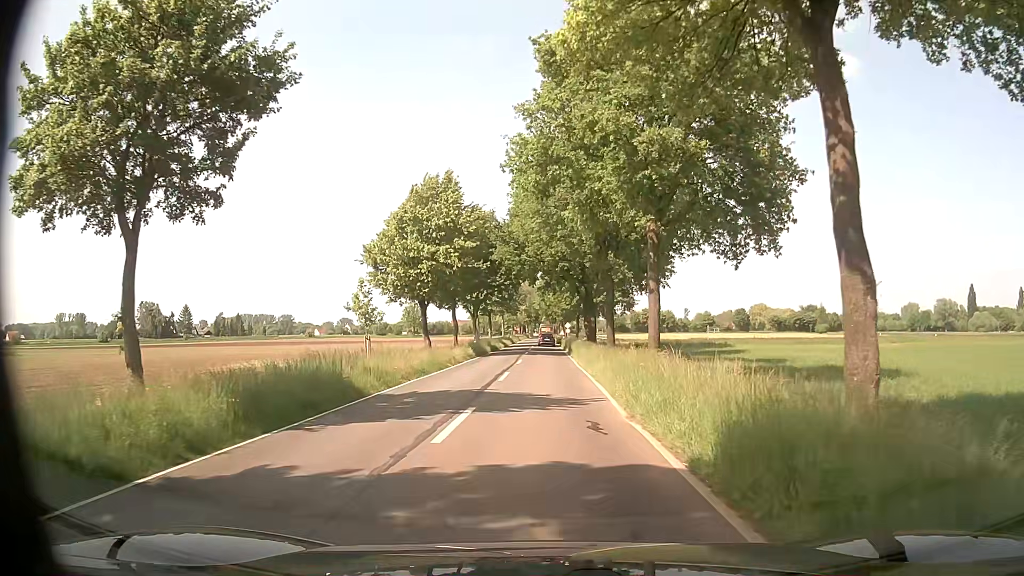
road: tertiary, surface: asphalt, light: Day
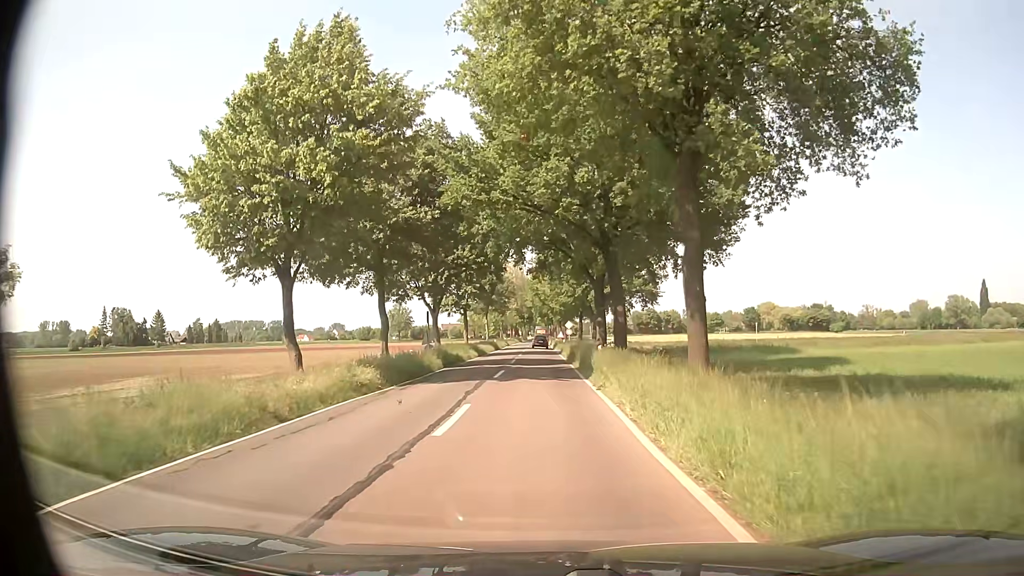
(-0.1, +22.7) m; 0°
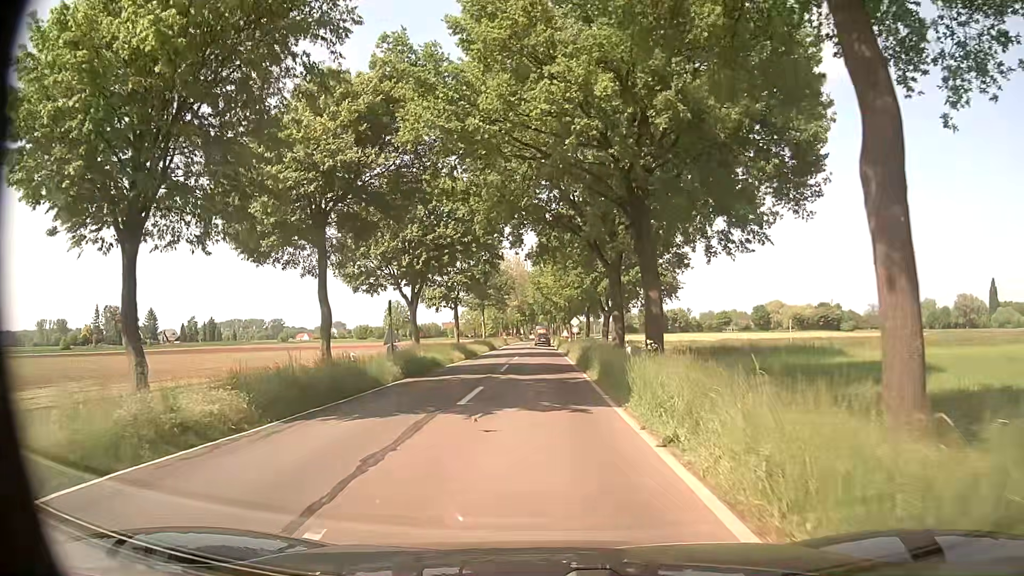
(0.0, +9.0) m; -1°
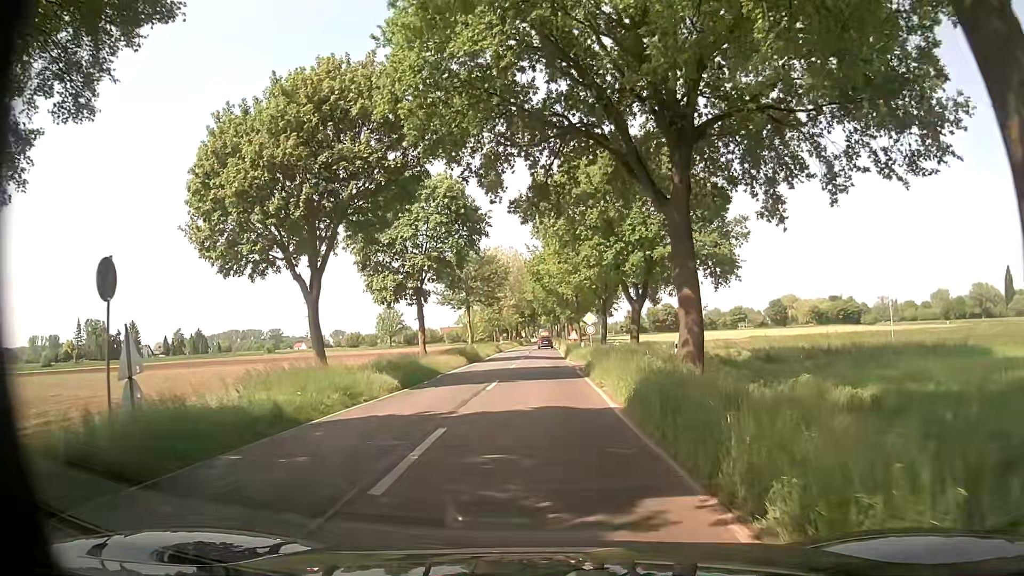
(+0.3, +17.9) m; +1°
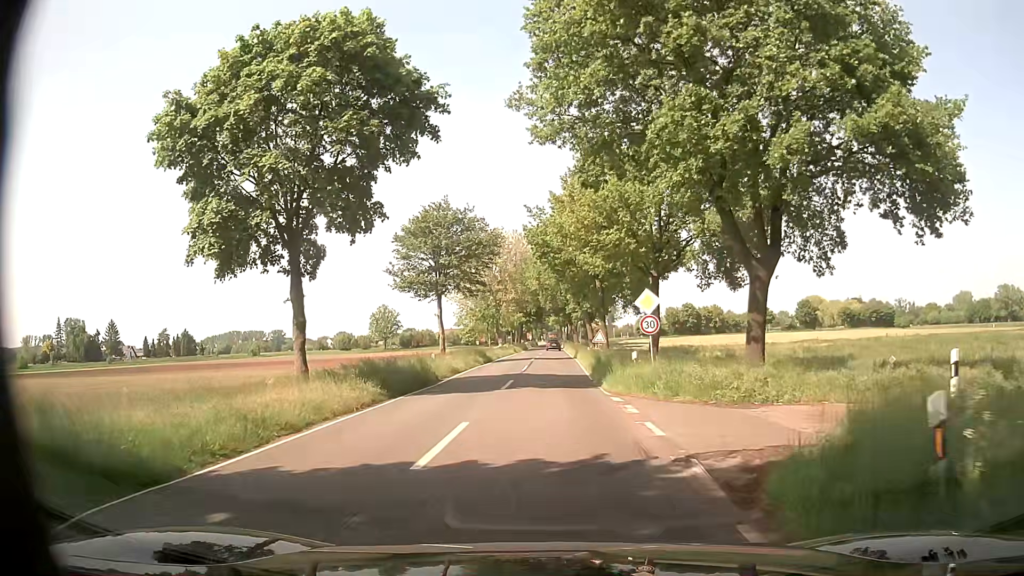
(-0.2, +22.3) m; 0°
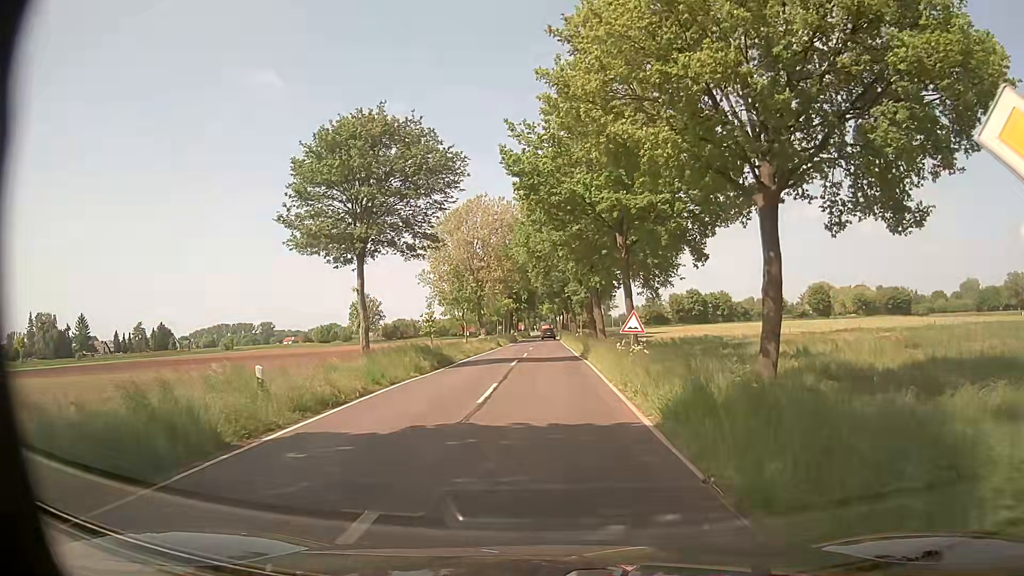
(-0.1, +17.8) m; +1°
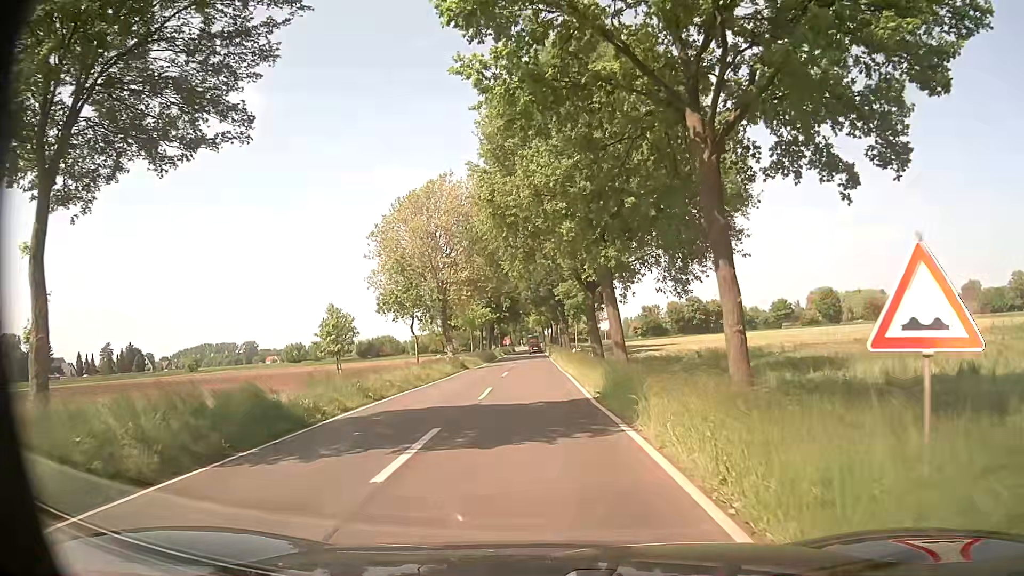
(0.0, +18.1) m; +2°
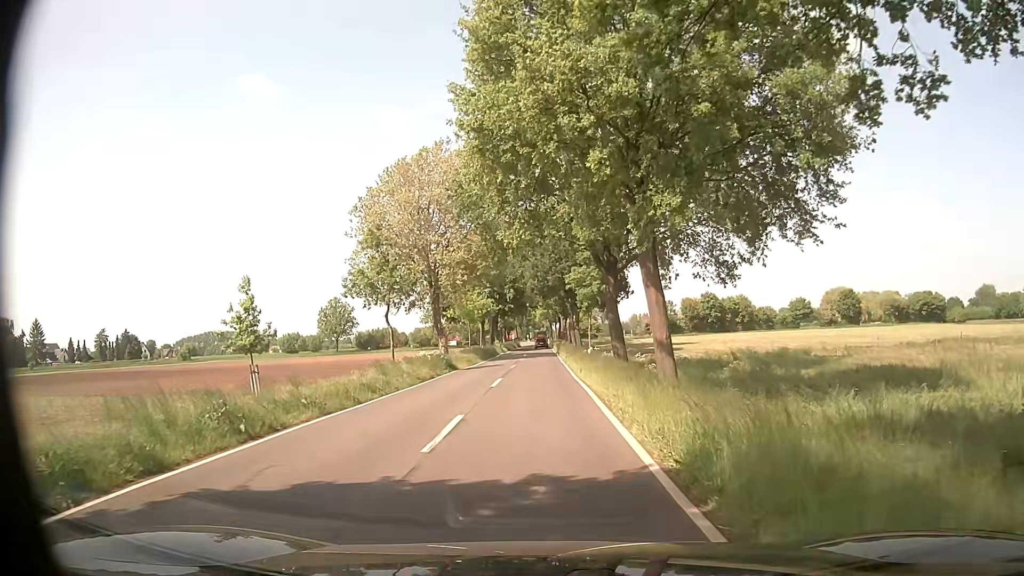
(-0.2, +8.9) m; -1°
(0, +10) (0, +20) (-1, +30) (-1, +40) (-1, +50) (-1, +60) (-1, +70) (-1, +80) (-1, +90) (-2, +100) m
